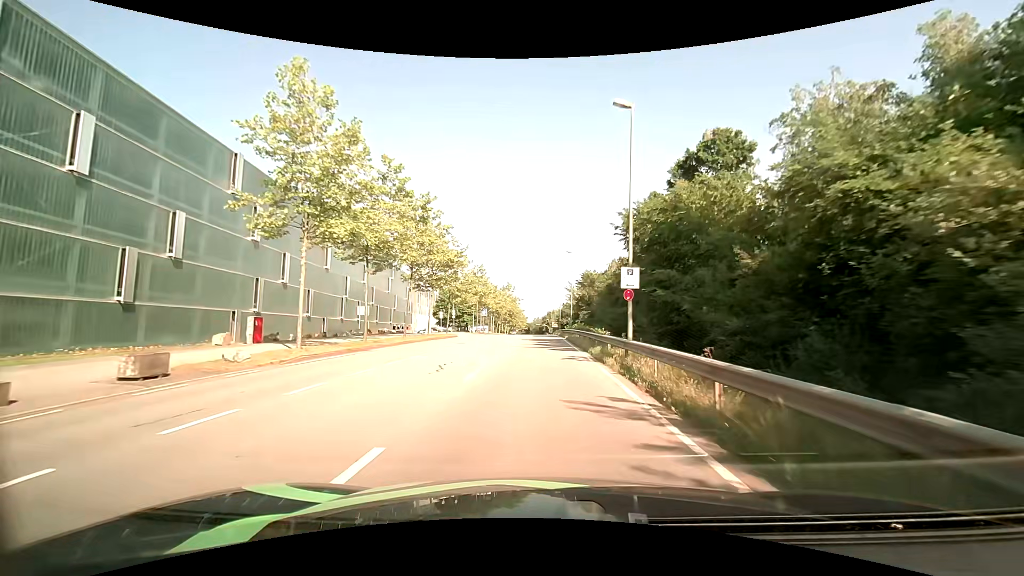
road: secondary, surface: asphalt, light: Day
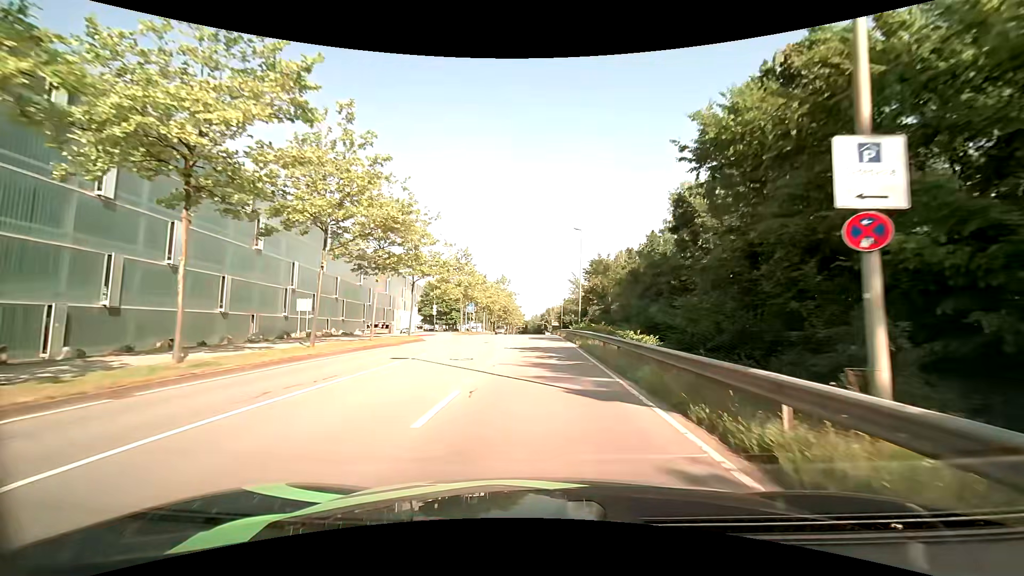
(0.0, +13.9) m; 0°
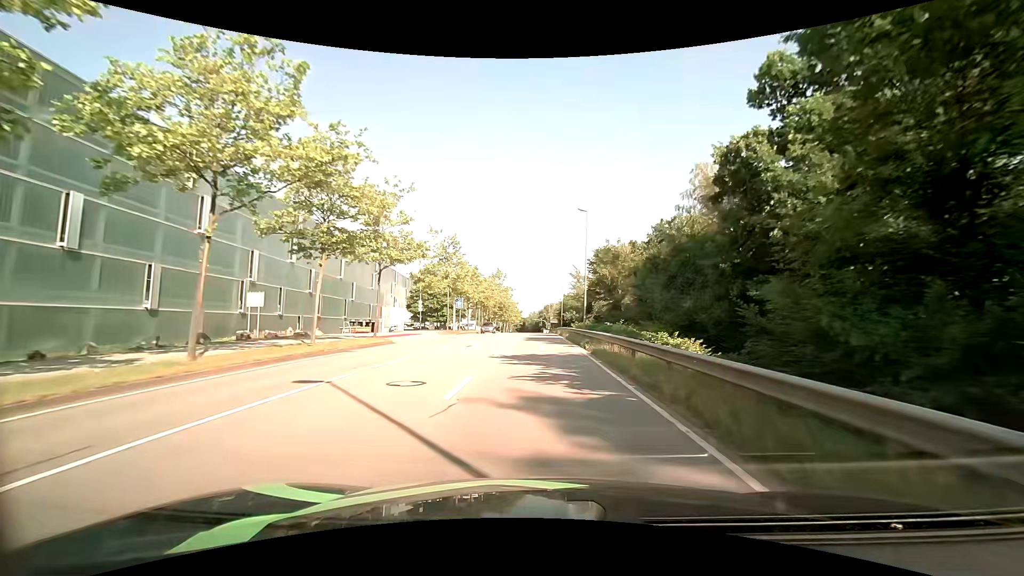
(0.0, +7.0) m; 0°
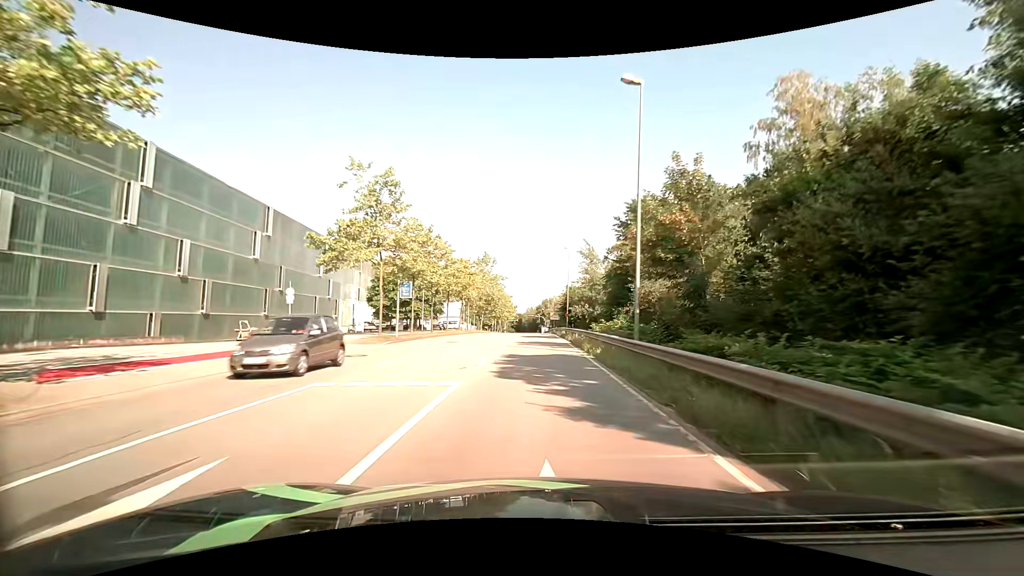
(-0.1, +21.1) m; 0°
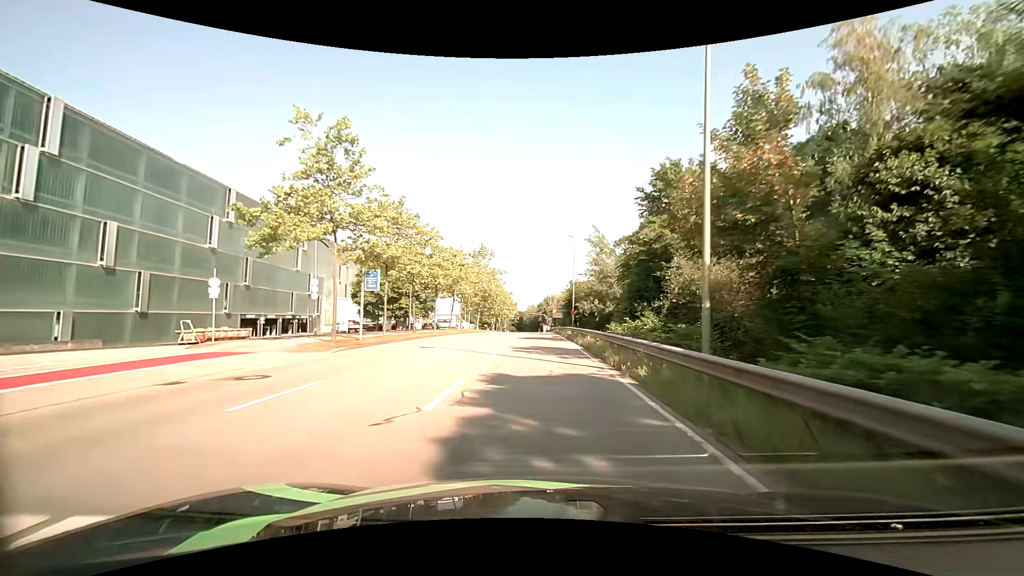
(0.0, +7.0) m; 0°
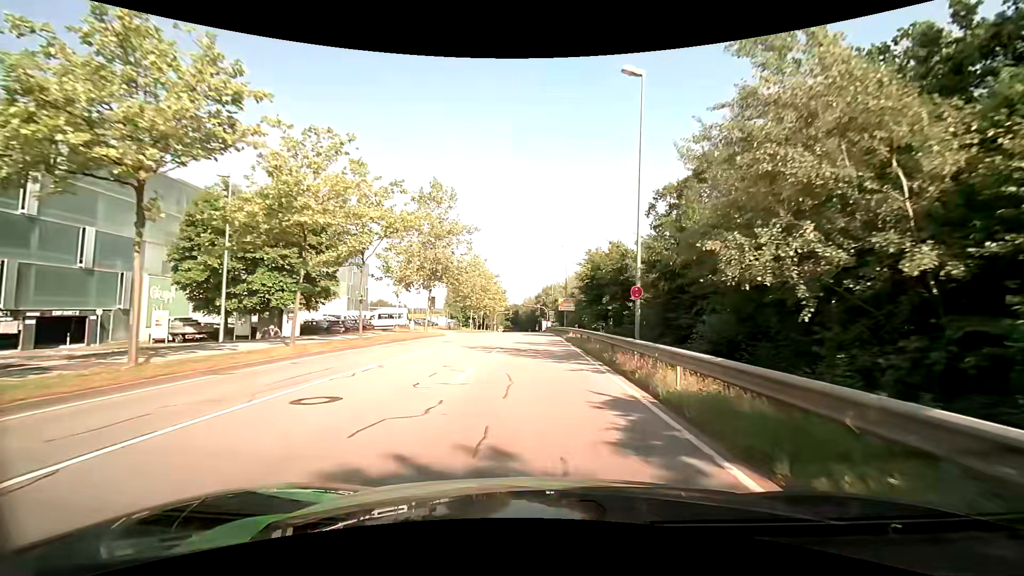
(+0.2, +33.5) m; 0°
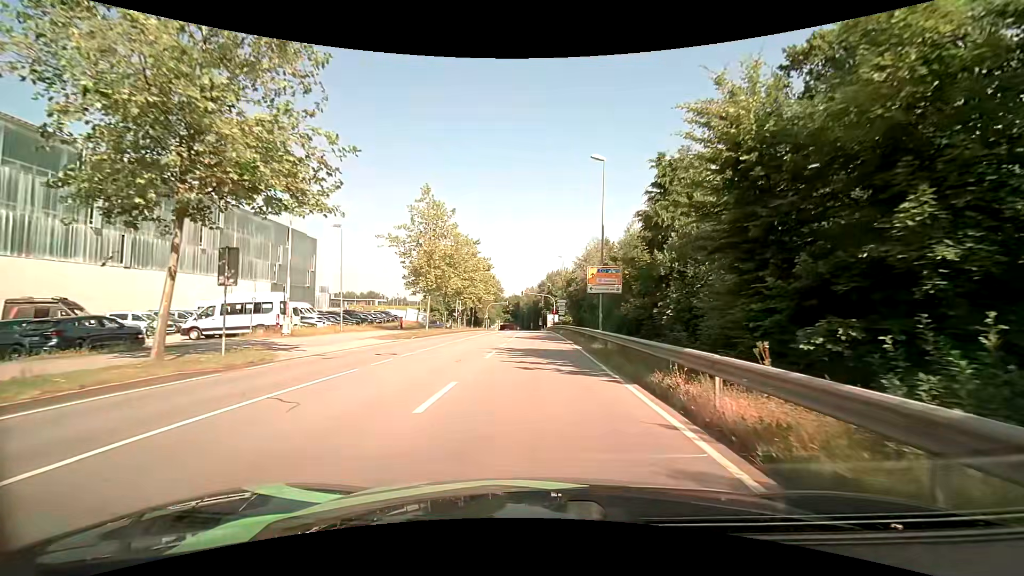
(-0.1, +29.8) m; 0°
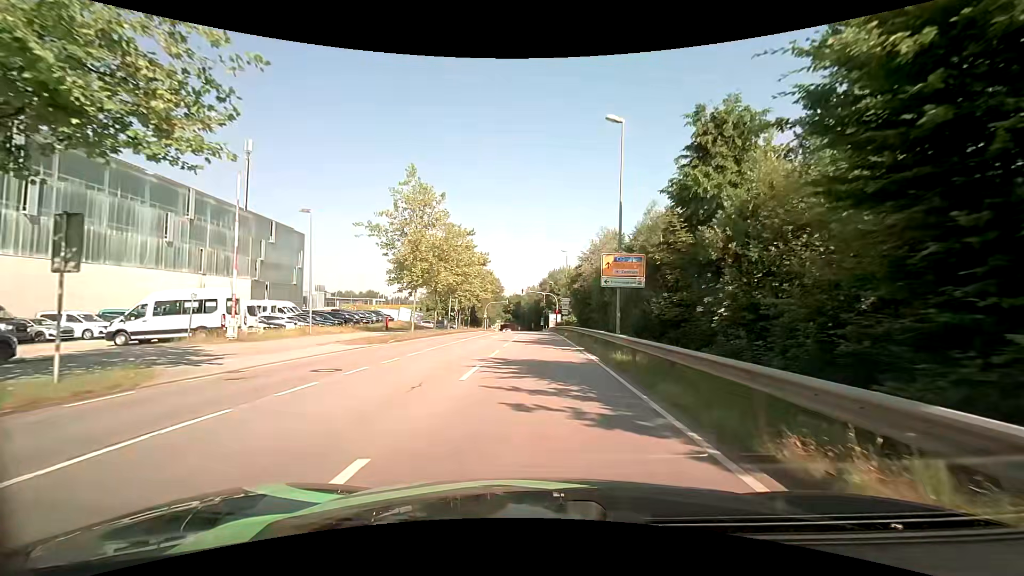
(0.0, +5.3) m; 0°
(0, +10) (0, +20) (0, +30) (0, +40) (0, +50) (0, +60) (0, +70) (-1, +80) (-1, +90) (-1, +100) m
